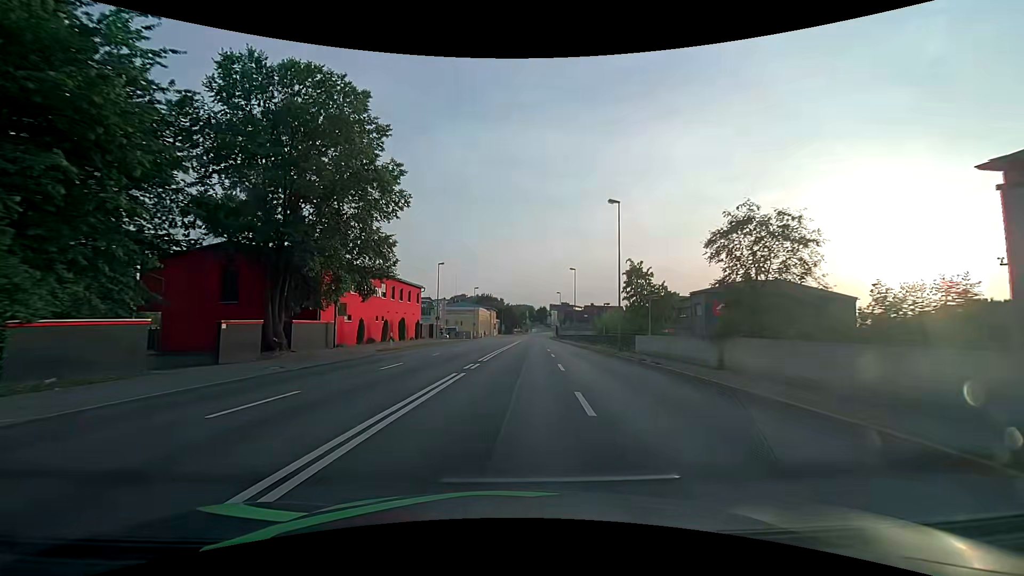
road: primary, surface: asphalt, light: Day
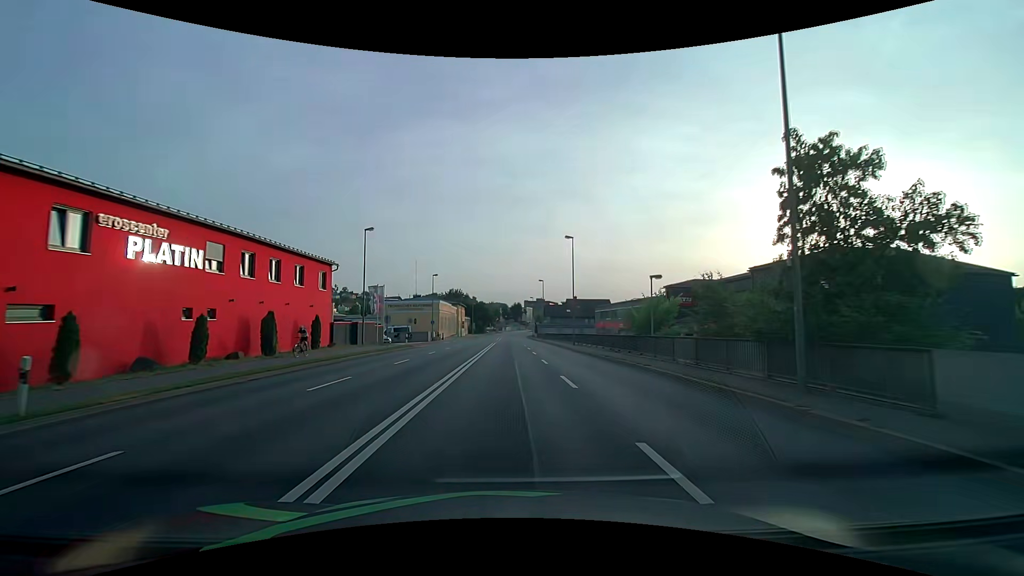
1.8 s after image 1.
(+0.6, +23.0) m; +3°
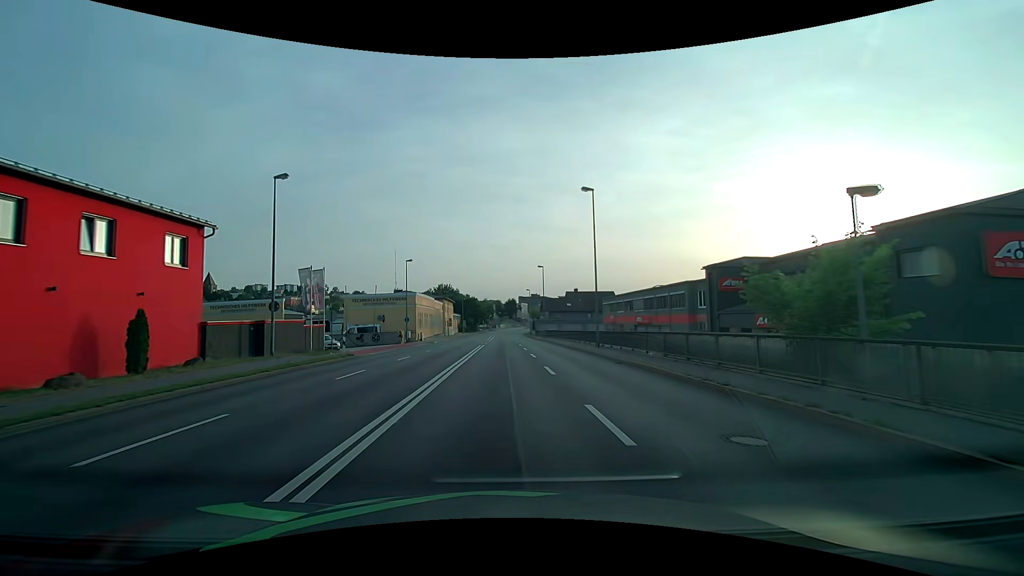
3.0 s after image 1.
(+0.1, +15.3) m; +1°
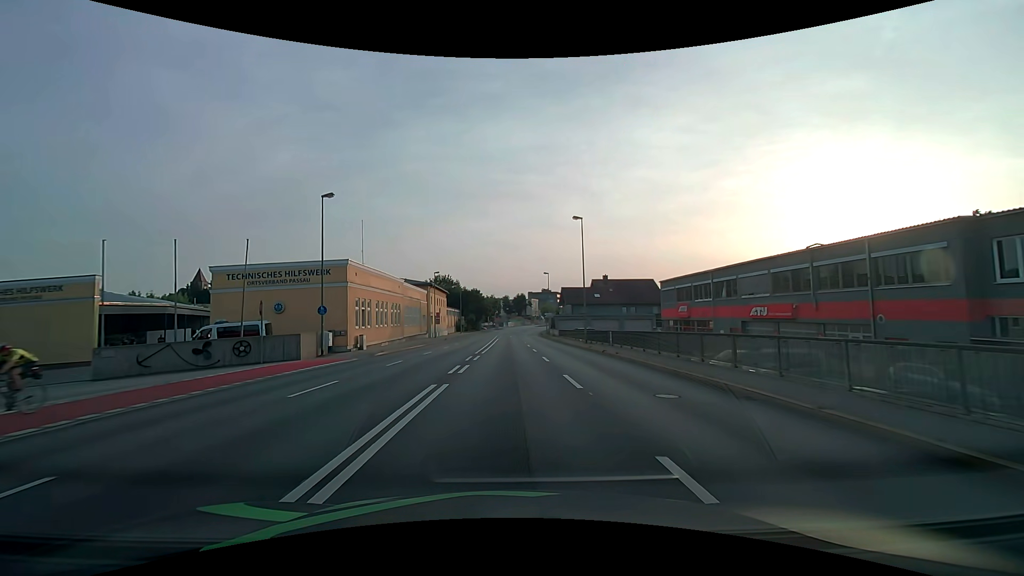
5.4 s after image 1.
(-0.5, +30.7) m; -1°
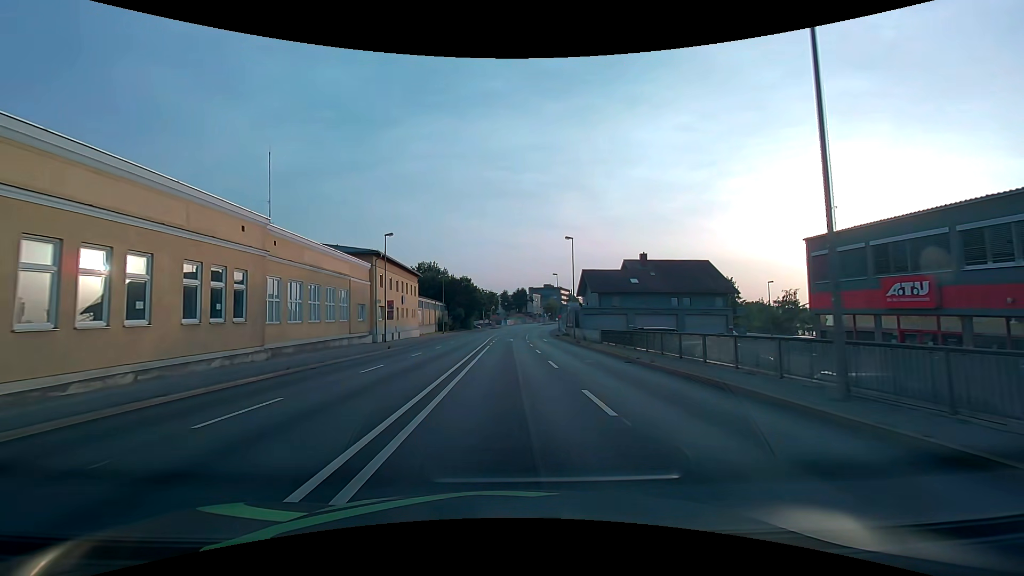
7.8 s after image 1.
(0.0, +30.7) m; 0°
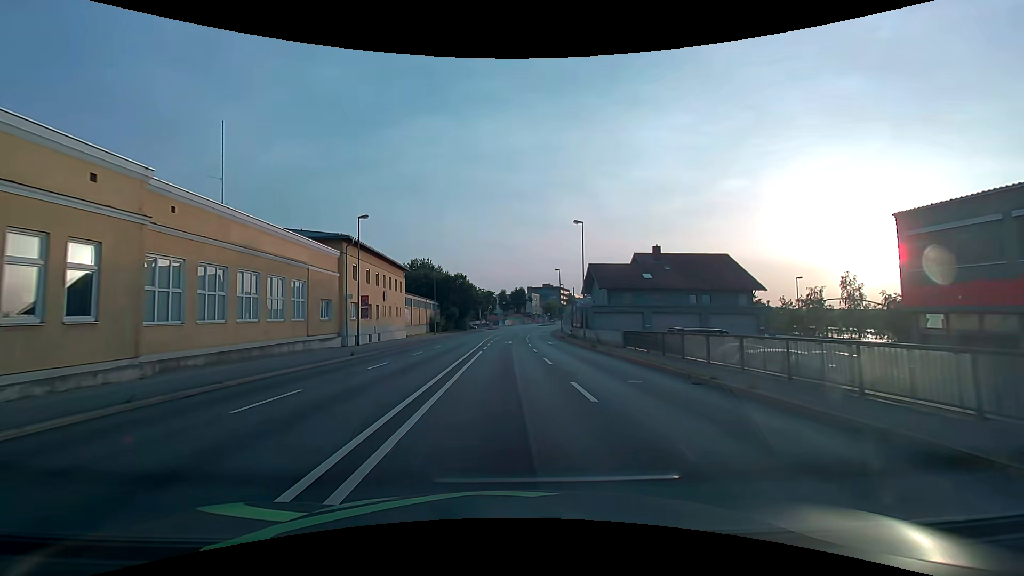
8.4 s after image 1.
(0.0, +7.7) m; 0°
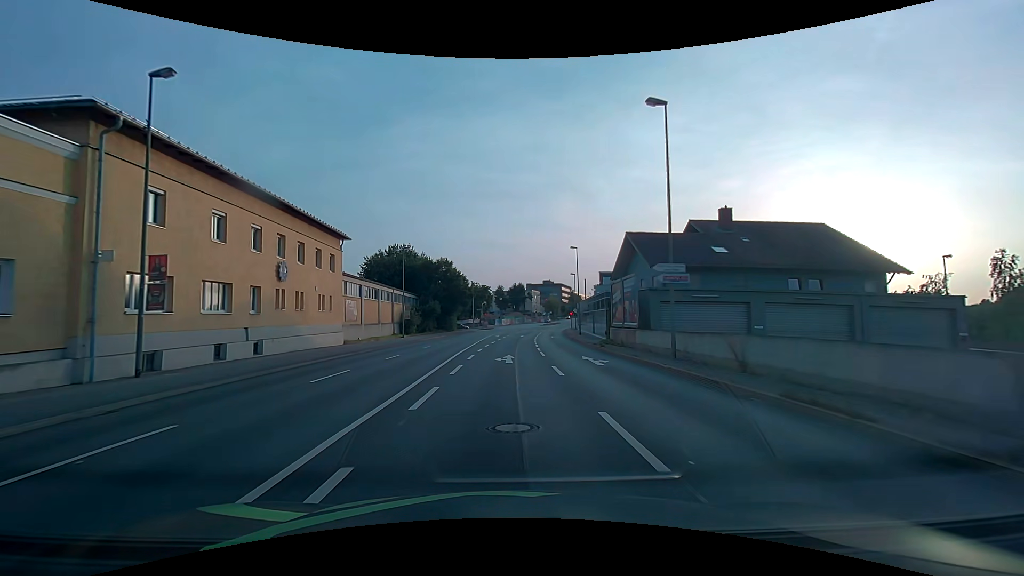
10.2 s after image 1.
(0.0, +22.3) m; 0°
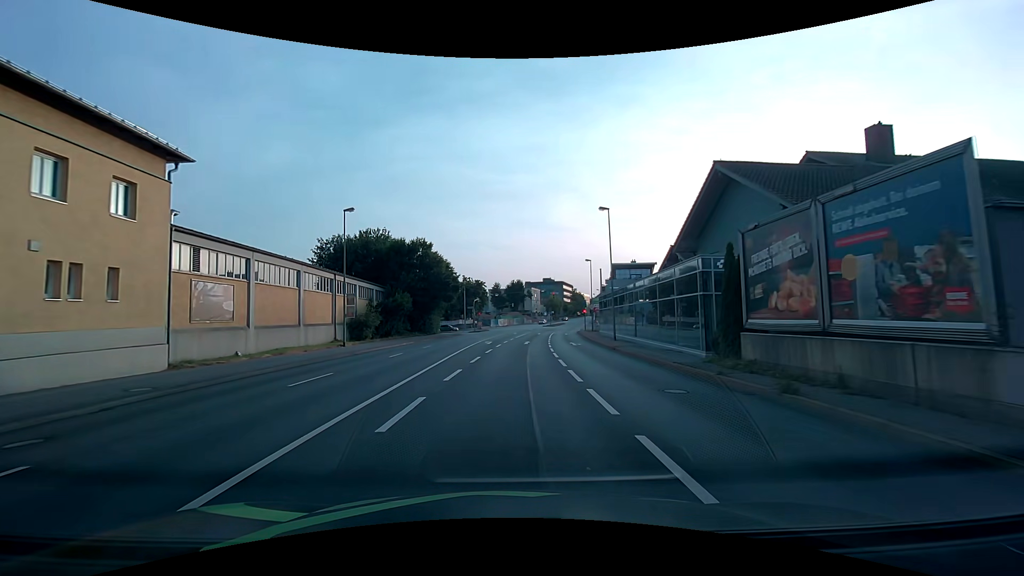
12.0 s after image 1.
(0.0, +19.5) m; 0°
(0, +10) (0, +20) (0, +30) (+1, +40) (+2, +50) (+3, +60) (+4, +70) (+5, +80) (+7, +90) (+9, +99) m
